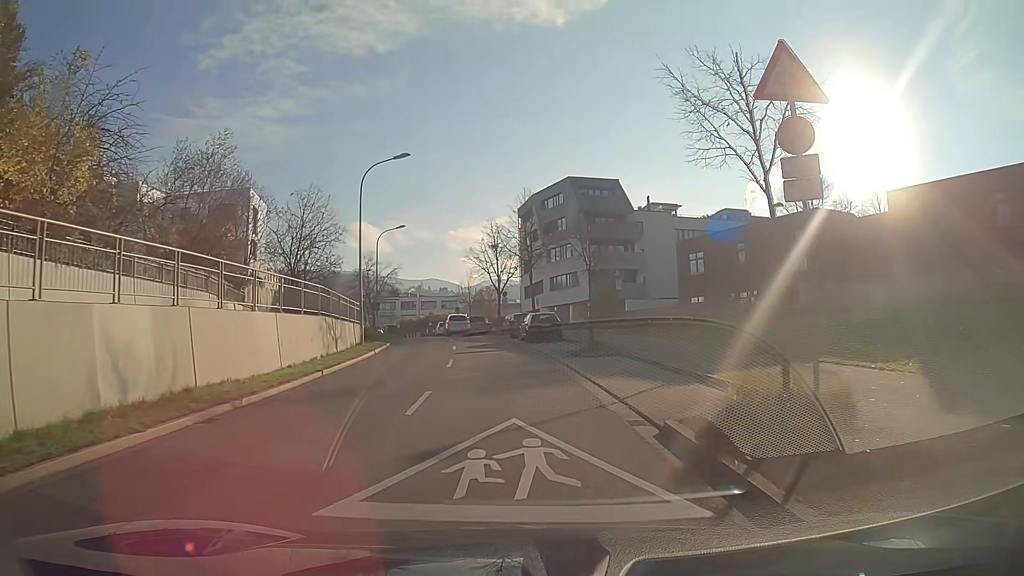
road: secondary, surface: asphalt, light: Day
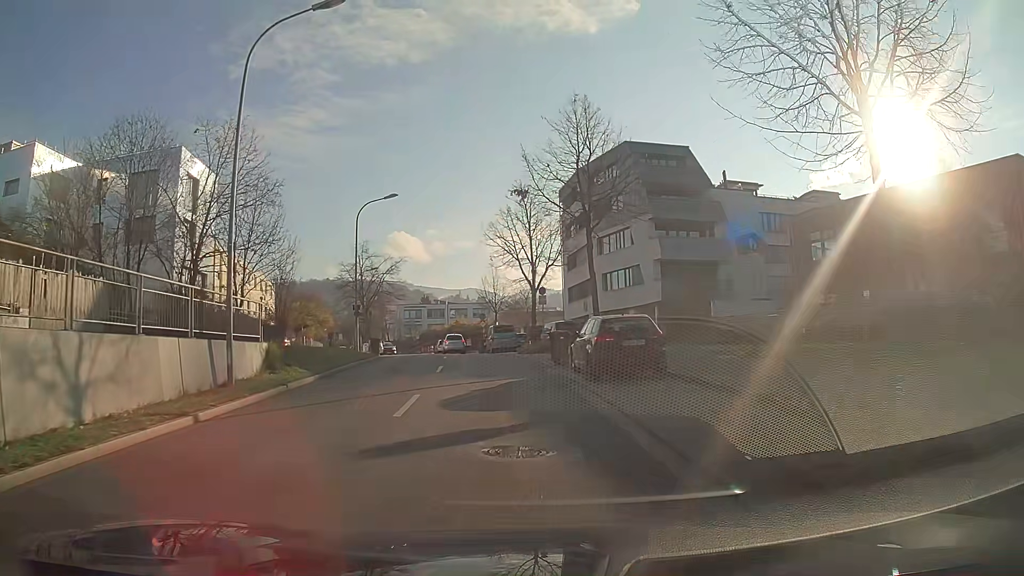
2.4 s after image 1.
(-0.5, +18.0) m; -3°
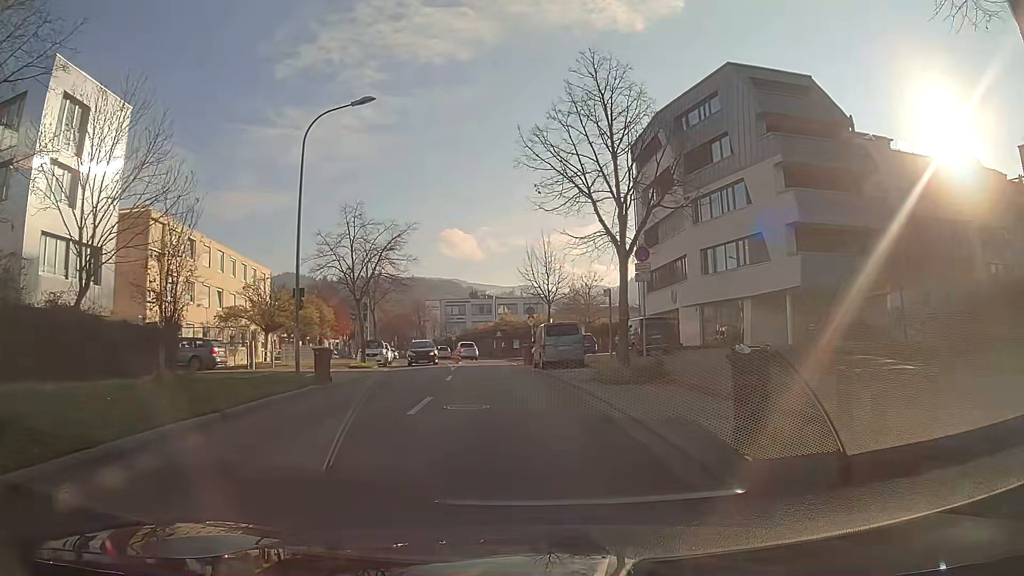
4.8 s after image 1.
(-0.7, +17.5) m; -5°
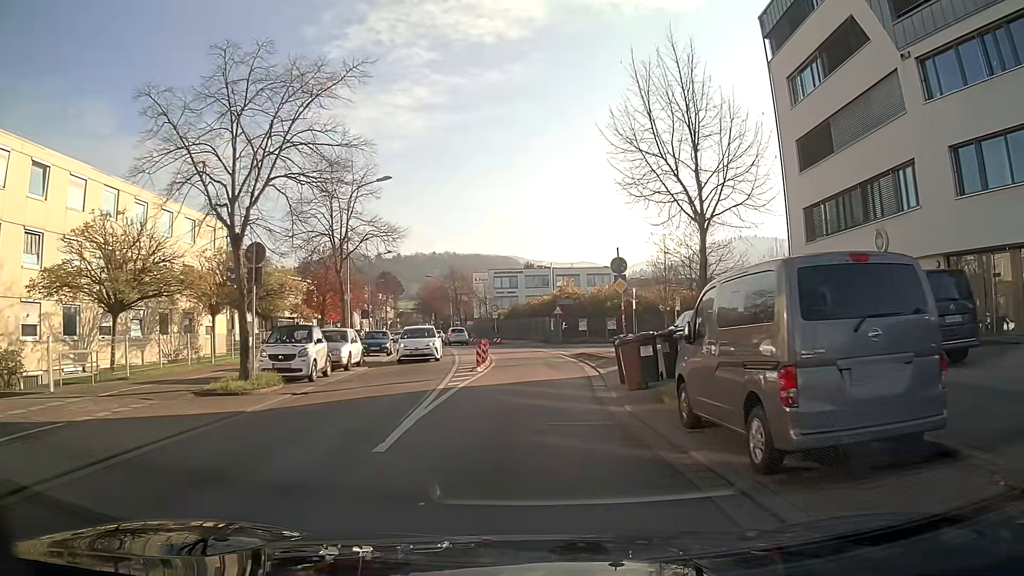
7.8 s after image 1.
(-1.1, +21.4) m; -5°
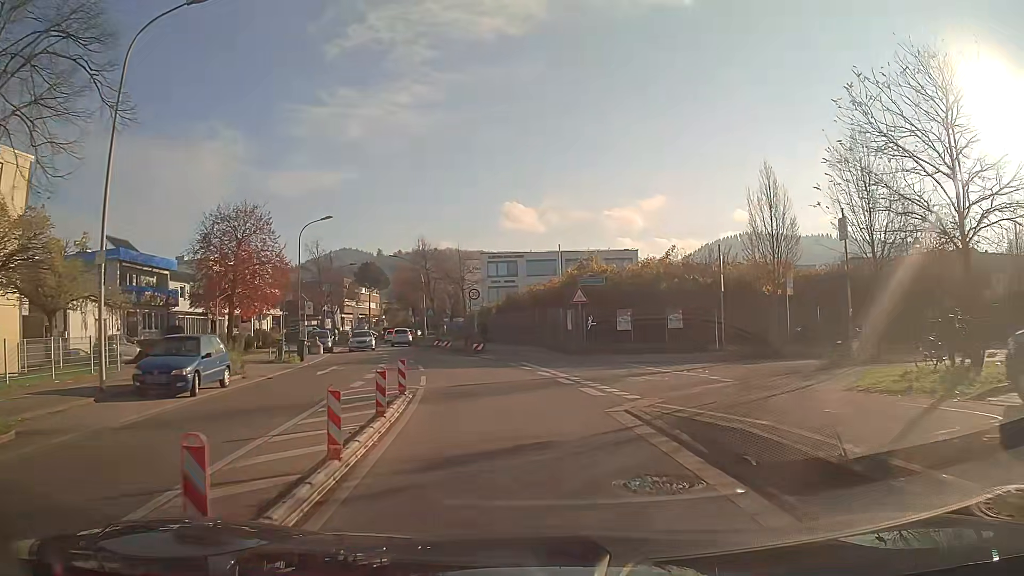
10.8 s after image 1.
(-0.1, +21.9) m; -2°
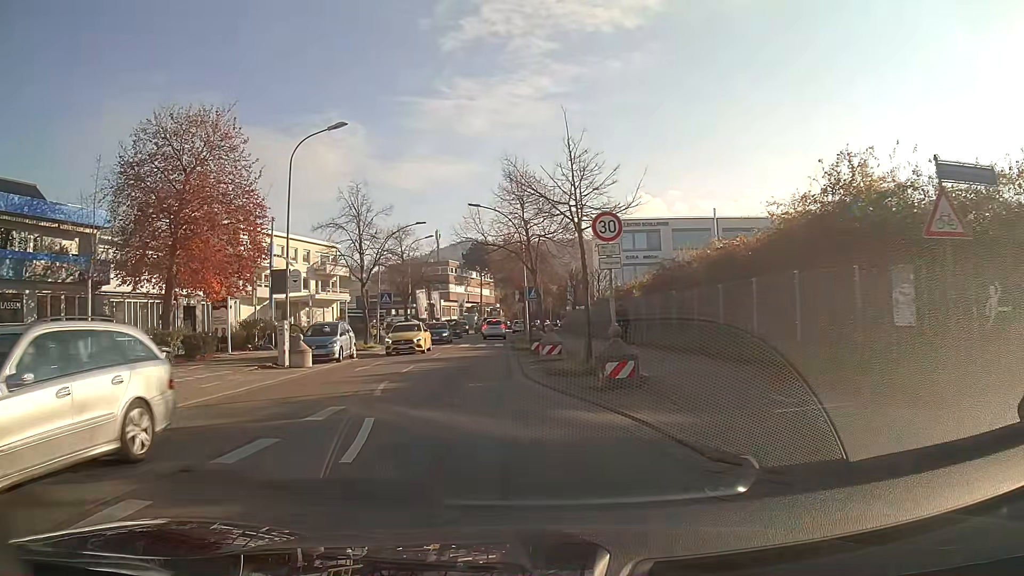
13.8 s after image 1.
(-1.3, +21.8) m; -10°
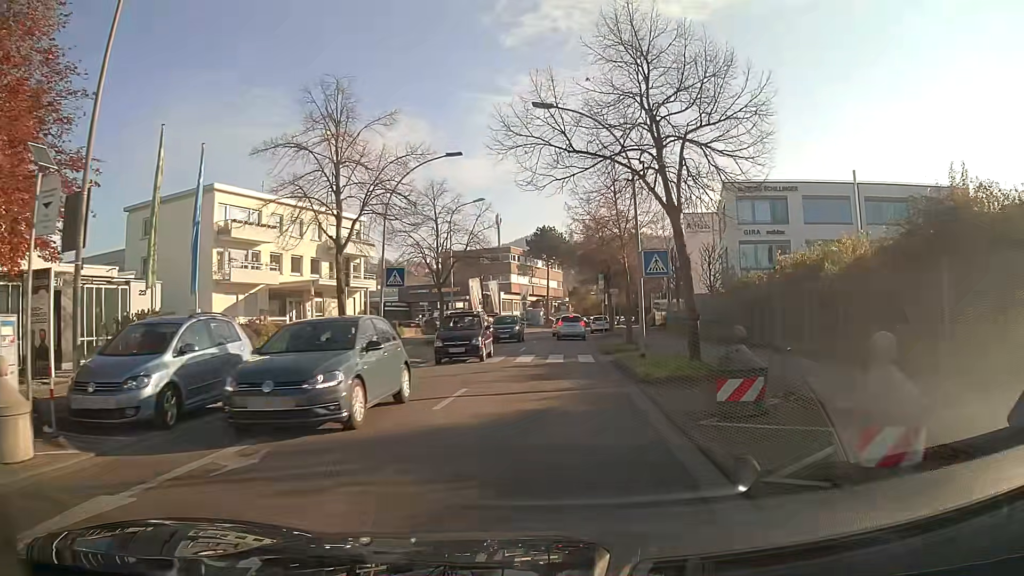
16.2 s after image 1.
(-1.0, +17.3) m; -4°
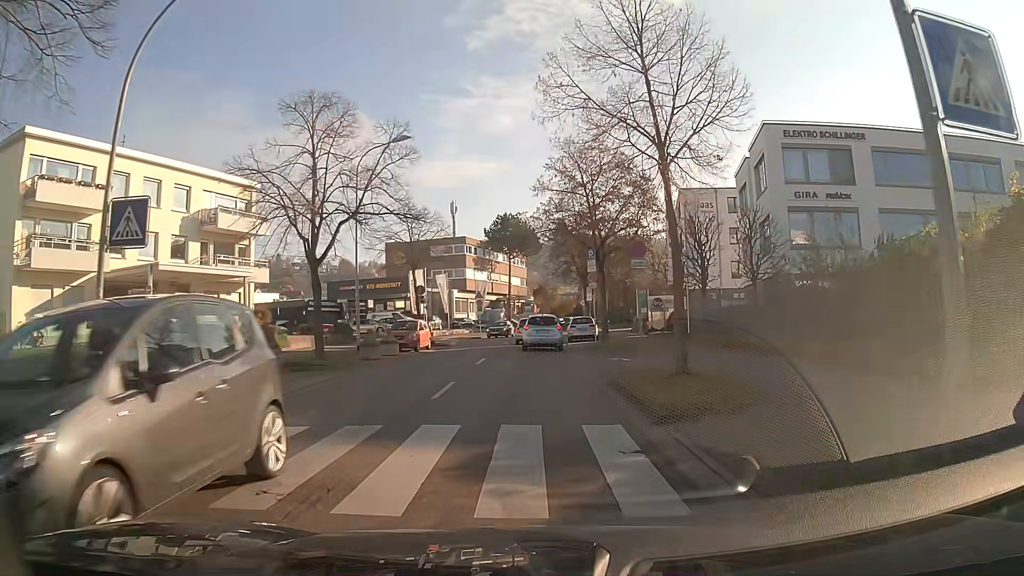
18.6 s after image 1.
(+0.4, +16.2) m; +3°
(0, +10) (0, +20) (0, +30) (0, +40) (+1, +50) (+2, +60) (+4, +70) (+6, +80) (+8, +89) (+11, +99) m
